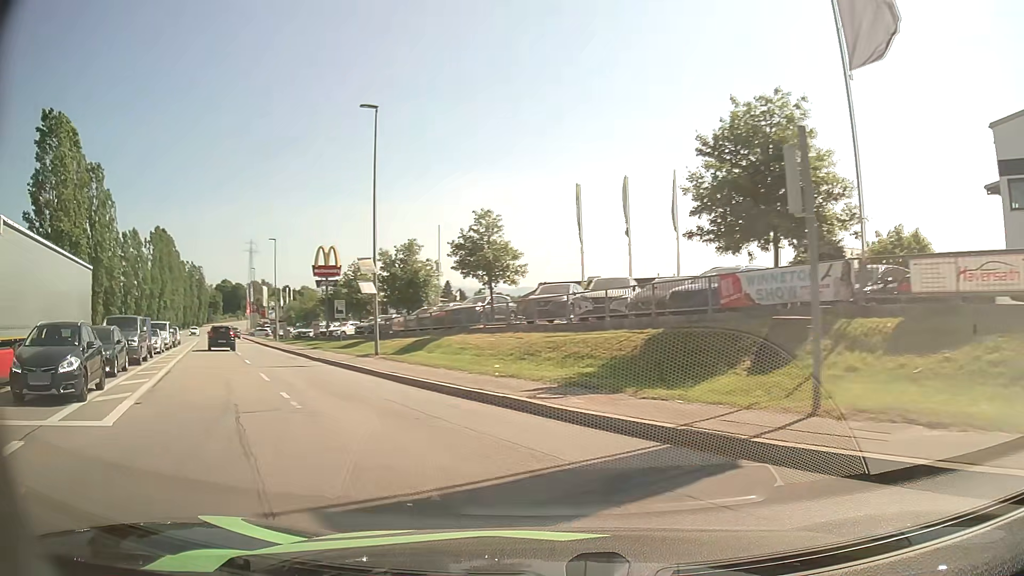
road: tertiary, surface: asphalt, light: Day
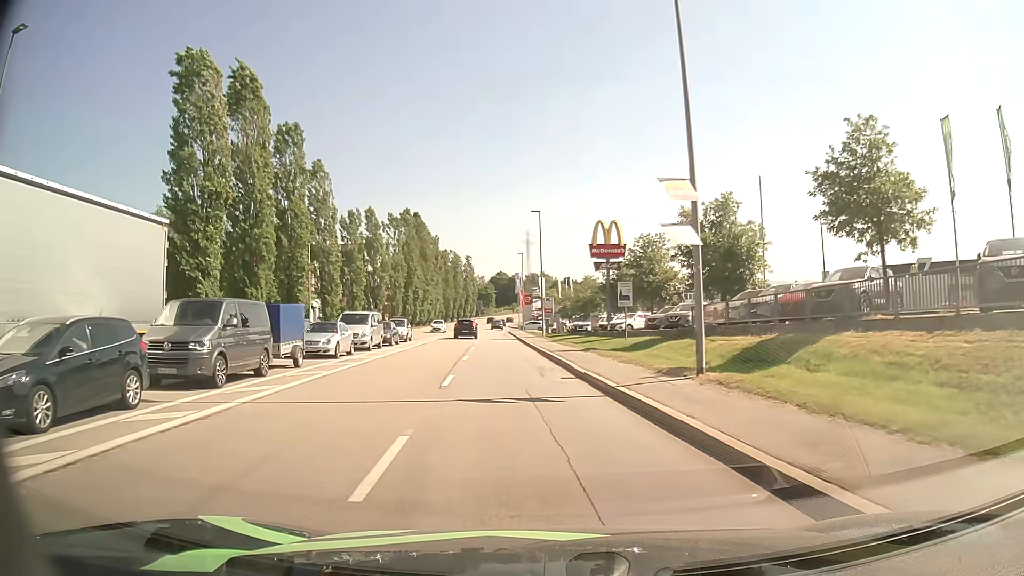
(-3.3, +13.2) m; -23°
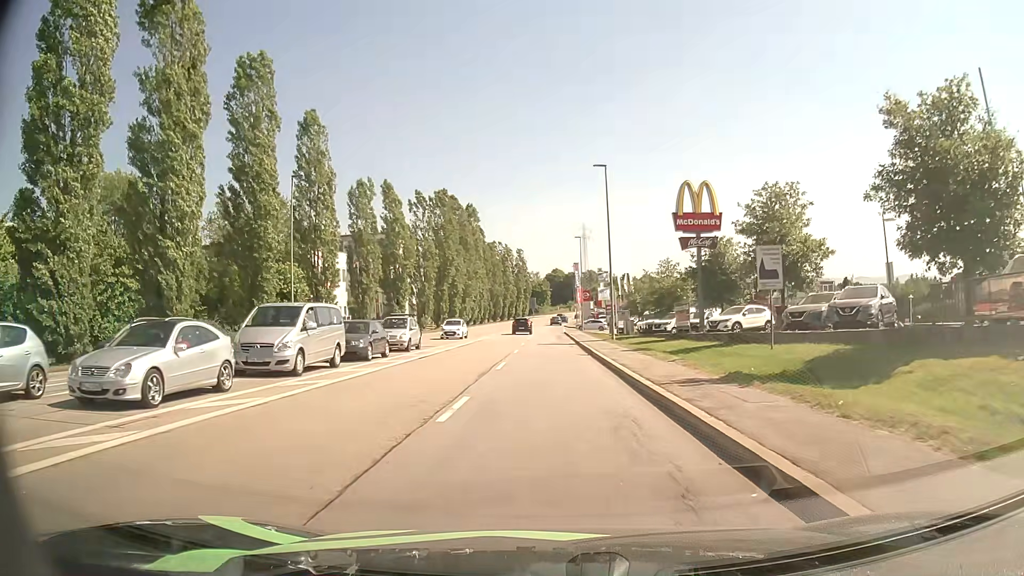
(-0.9, +15.7) m; -5°
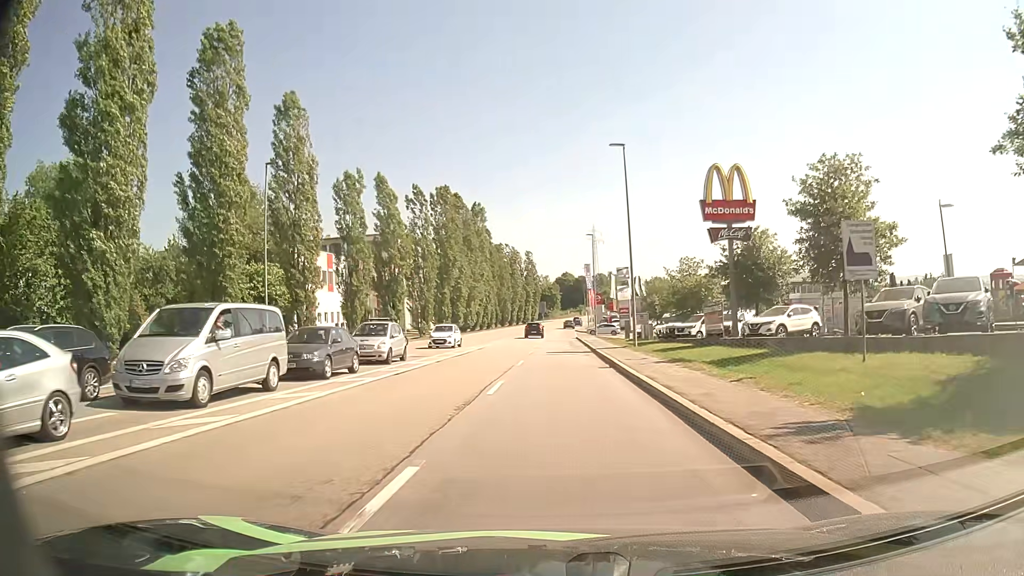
(-0.1, +5.6) m; -1°
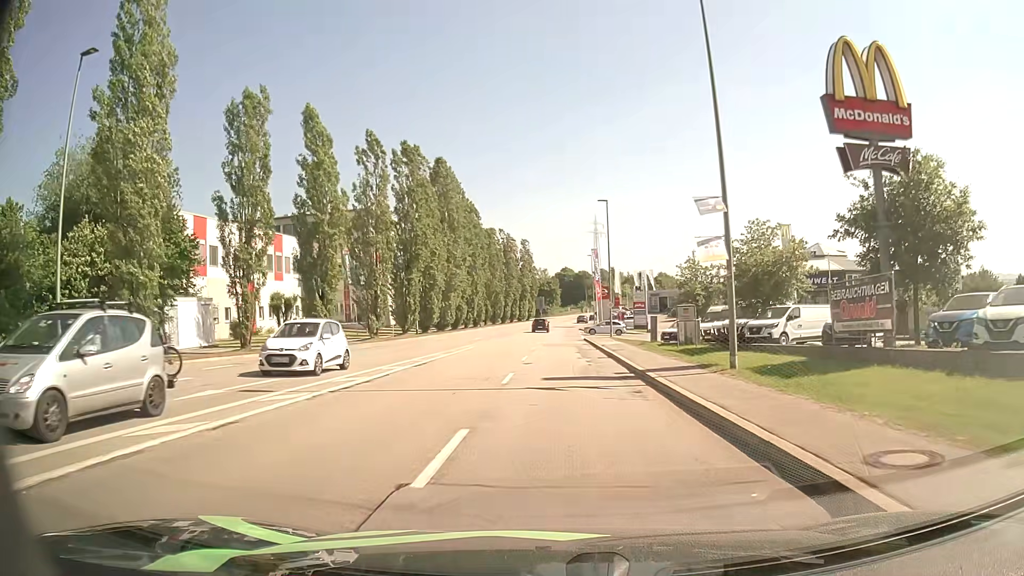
(0.0, +18.0) m; 0°
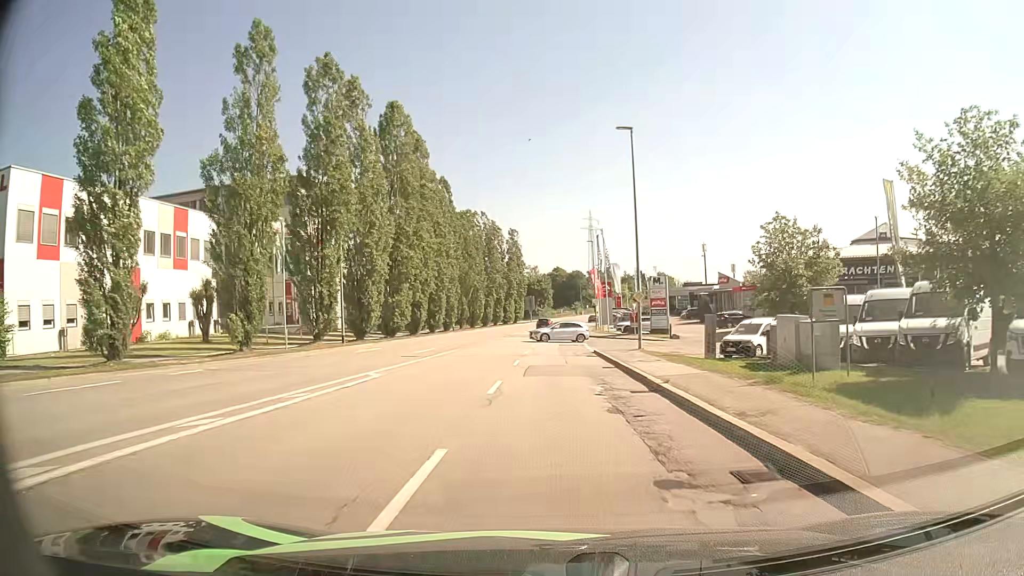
(0.0, +20.0) m; 0°
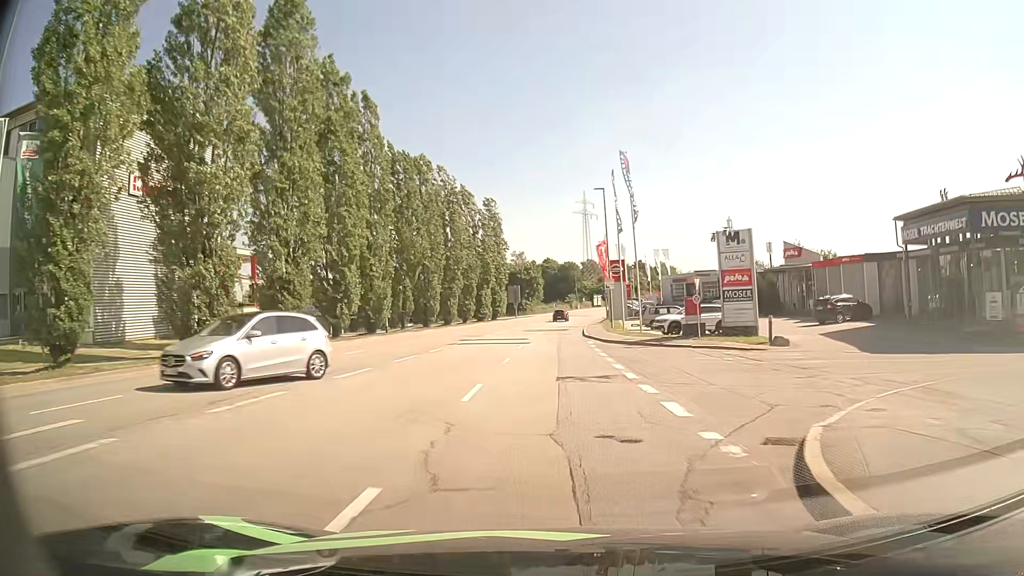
(+0.3, +29.1) m; 0°
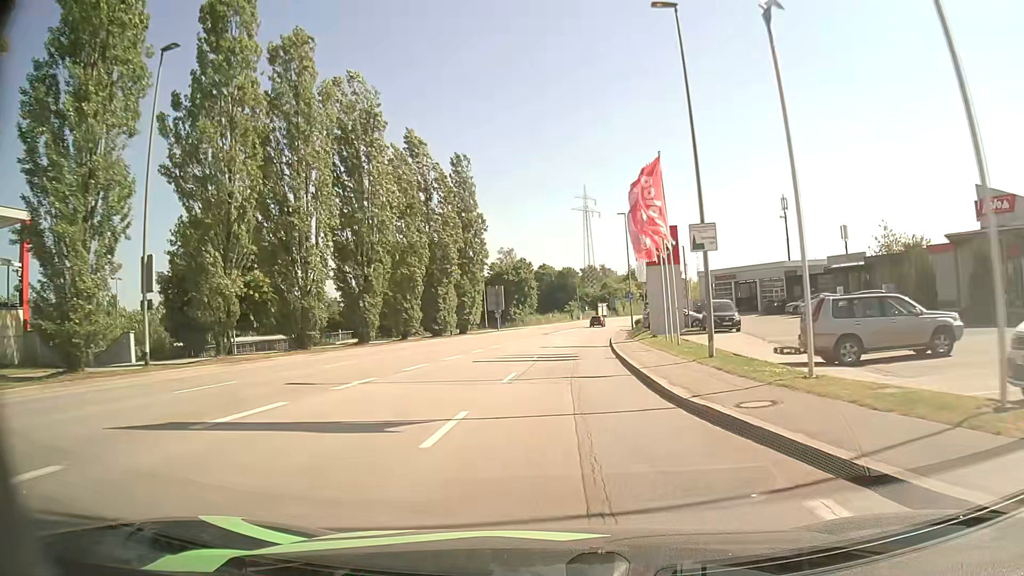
(+0.3, +31.3) m; +1°
(0, +10) (0, +20) (+1, +30) (+1, +40) (+2, +50) (+4, +60) (+5, +70) (+6, +80) (+8, +90) (+10, +99) m
